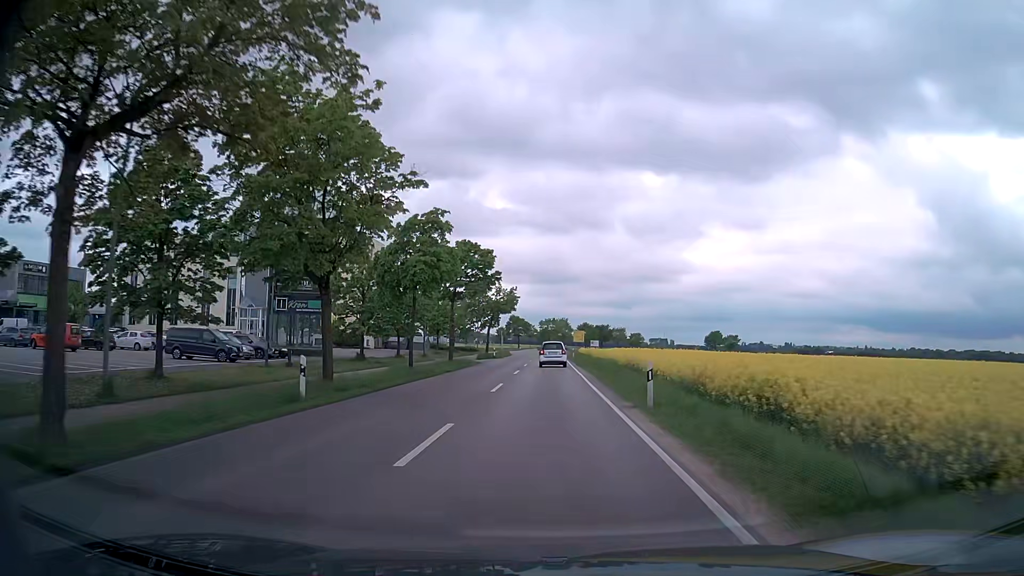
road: secondary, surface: asphalt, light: Day
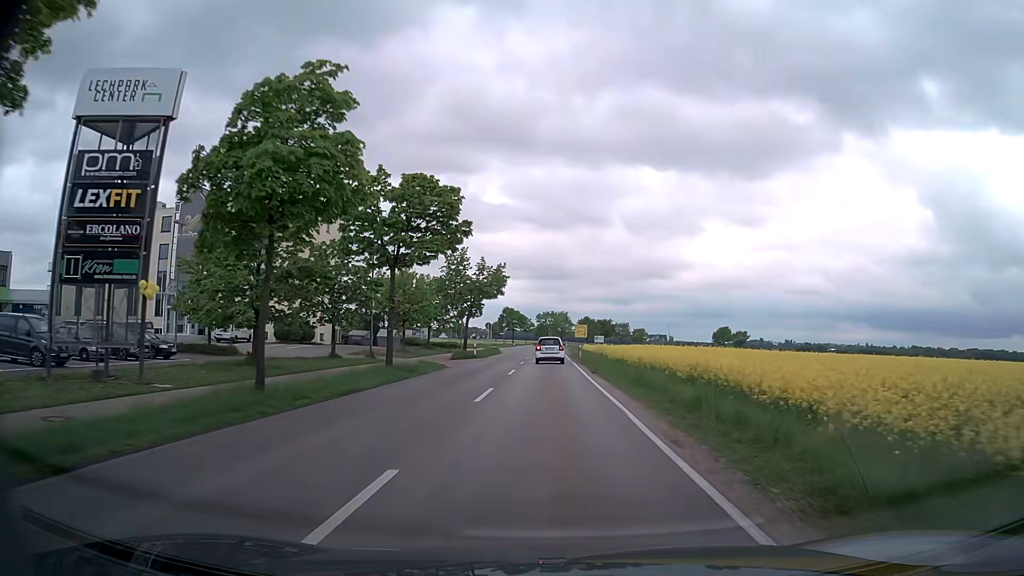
(+0.1, +16.8) m; 0°
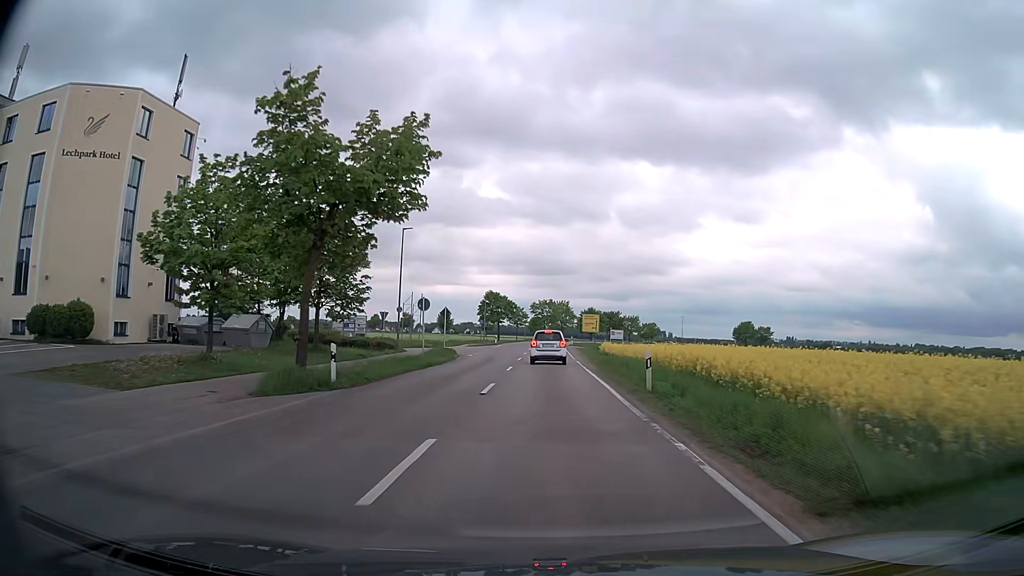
(0.0, +33.5) m; 0°
(0, +10) (0, +20) (0, +30) (0, +40) (0, +50) (0, +60) (0, +70) (+1, +80) (+1, +90) (+2, +100) m
